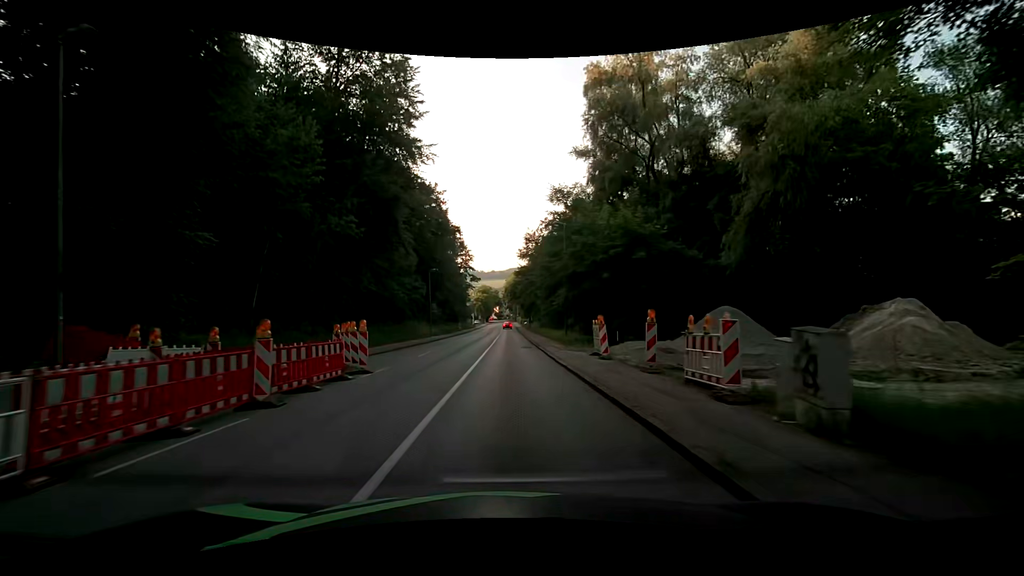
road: tertiary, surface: asphalt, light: Day
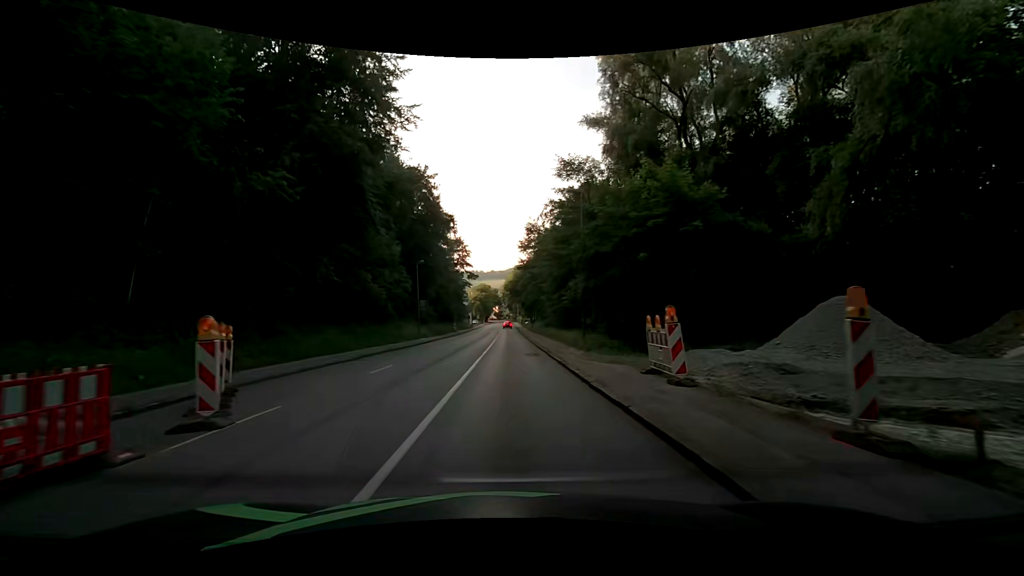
(0.0, +8.0) m; -1°
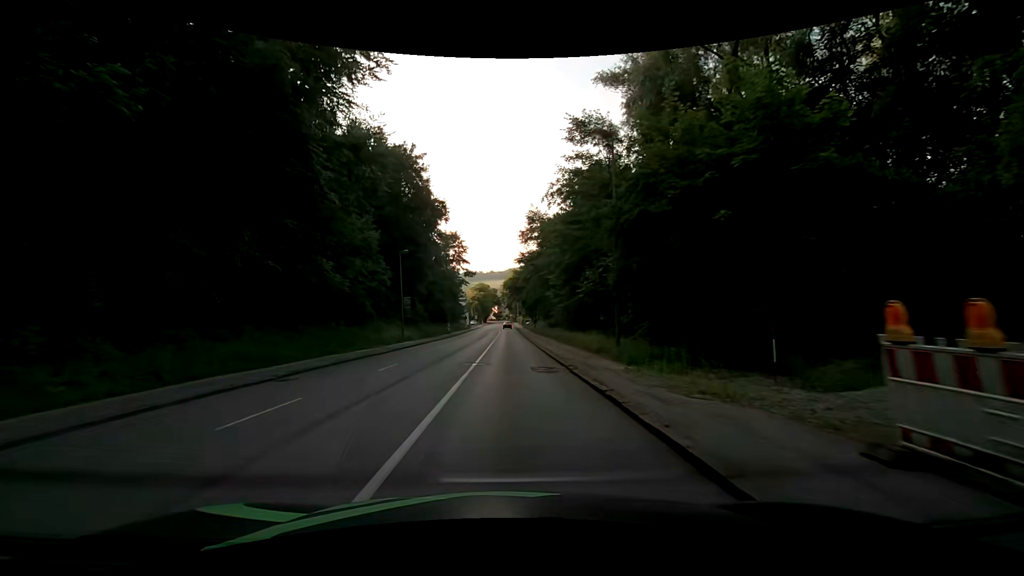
(+0.1, +7.9) m; 0°
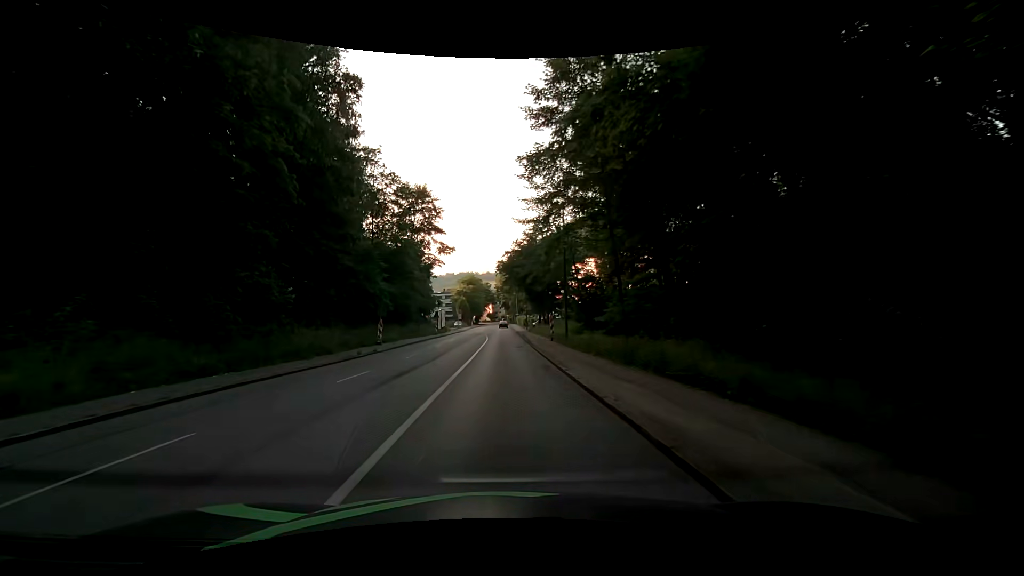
(+0.2, +38.9) m; 0°
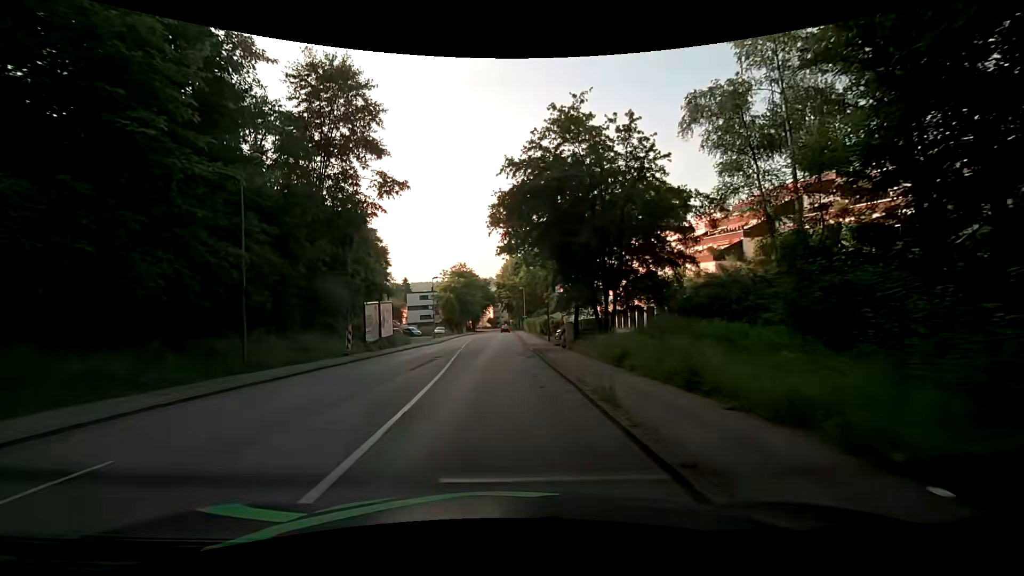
(0.0, +37.3) m; 0°
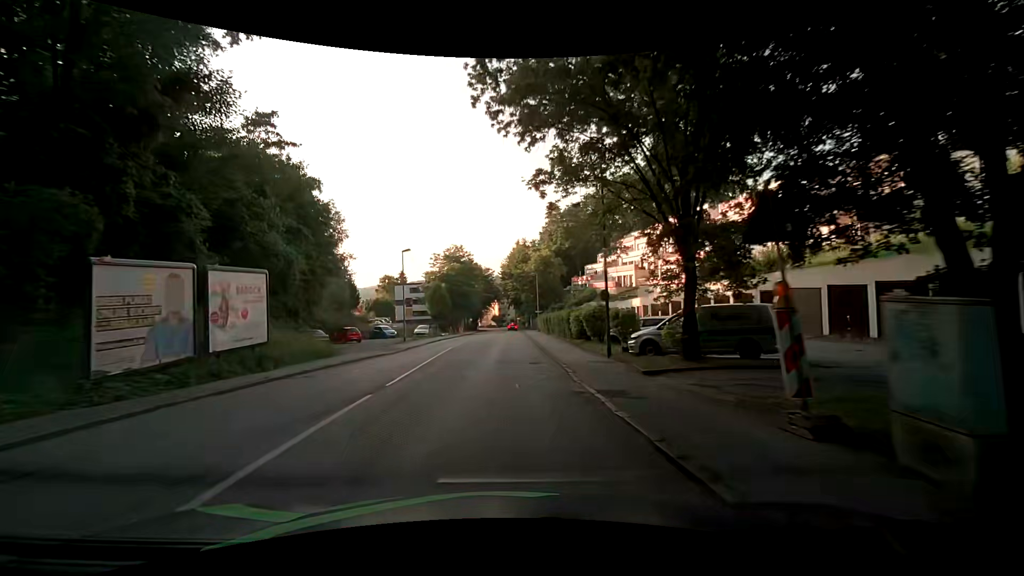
(-0.3, +22.6) m; -1°
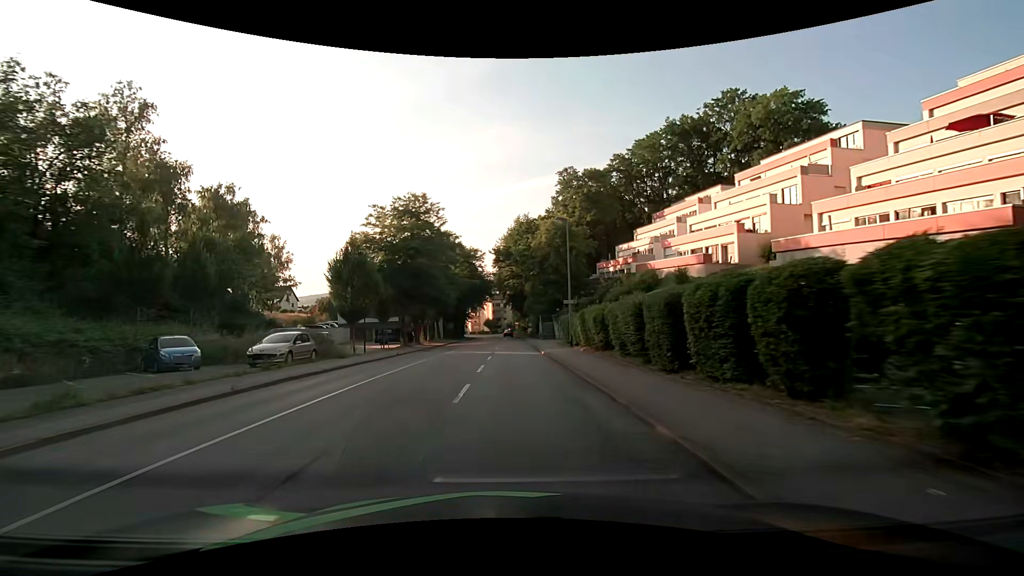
(-0.3, +37.6) m; 0°
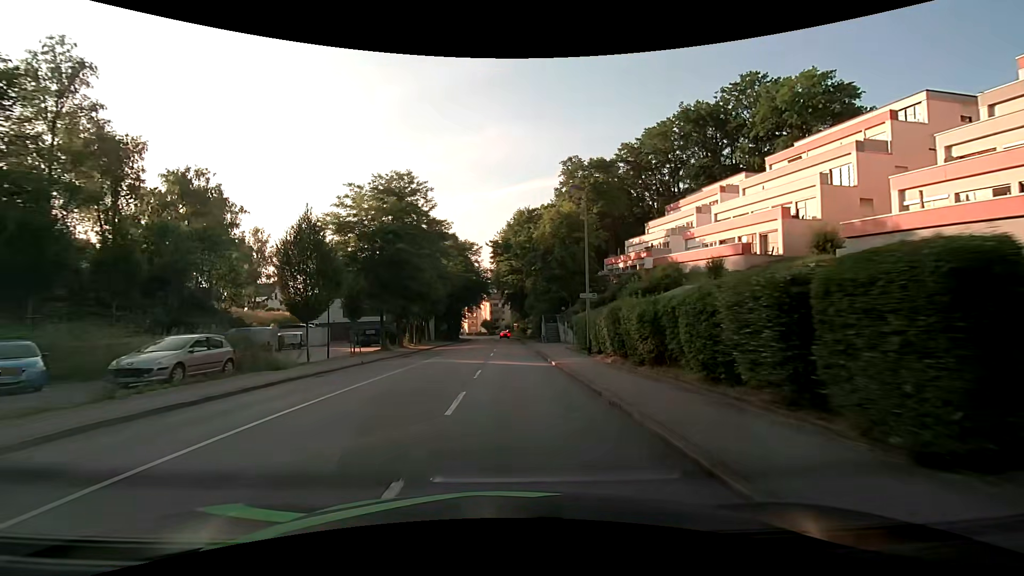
(0.0, +7.4) m; 0°
(0, +10) (0, +20) (0, +30) (0, +40) (+1, +50) (+1, +60) (+1, +70) (+1, +80) (+1, +90) (+1, +100) m
